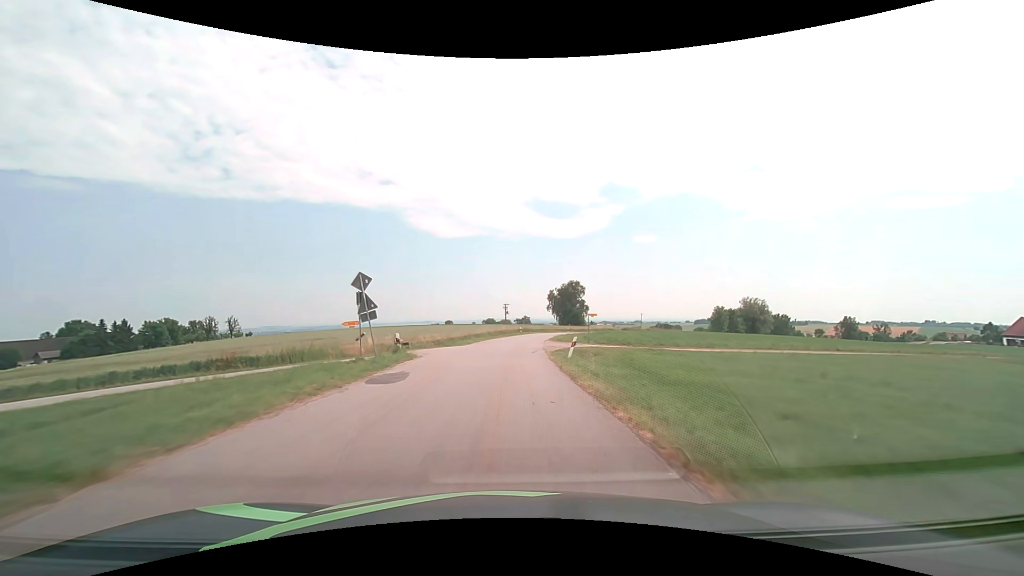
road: tertiary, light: Day
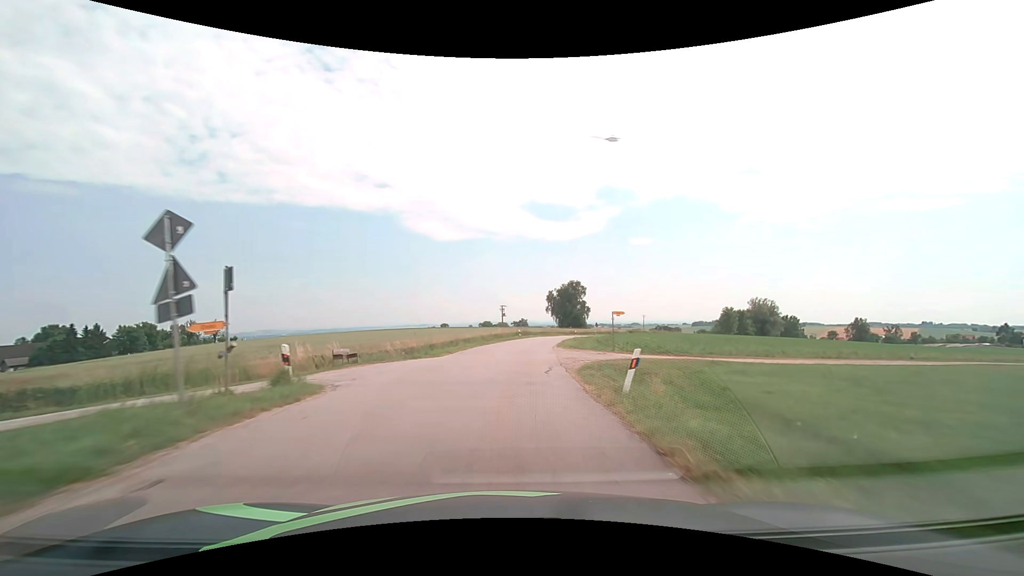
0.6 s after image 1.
(0.0, +10.7) m; 0°
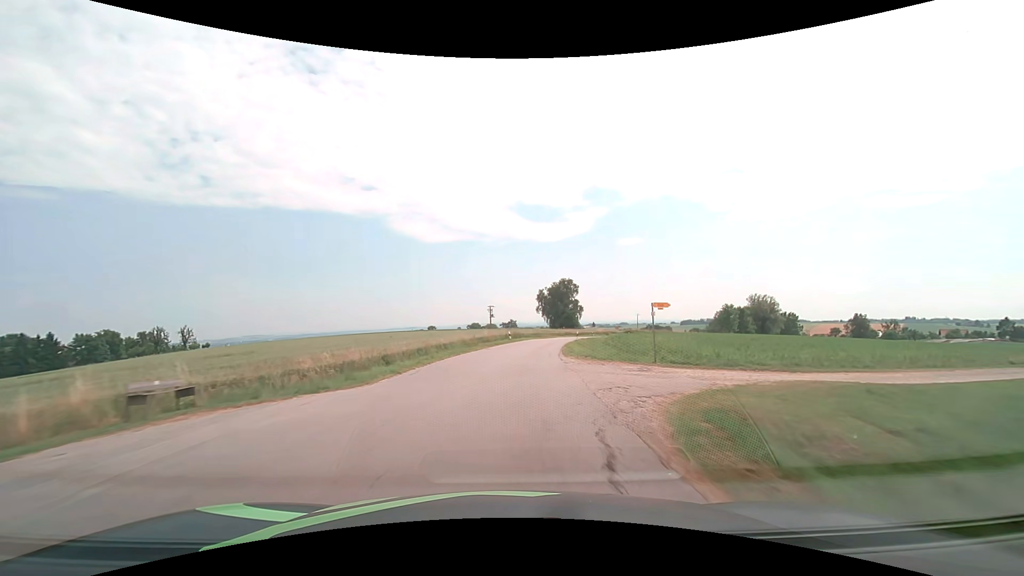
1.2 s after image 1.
(+0.1, +10.7) m; +1°
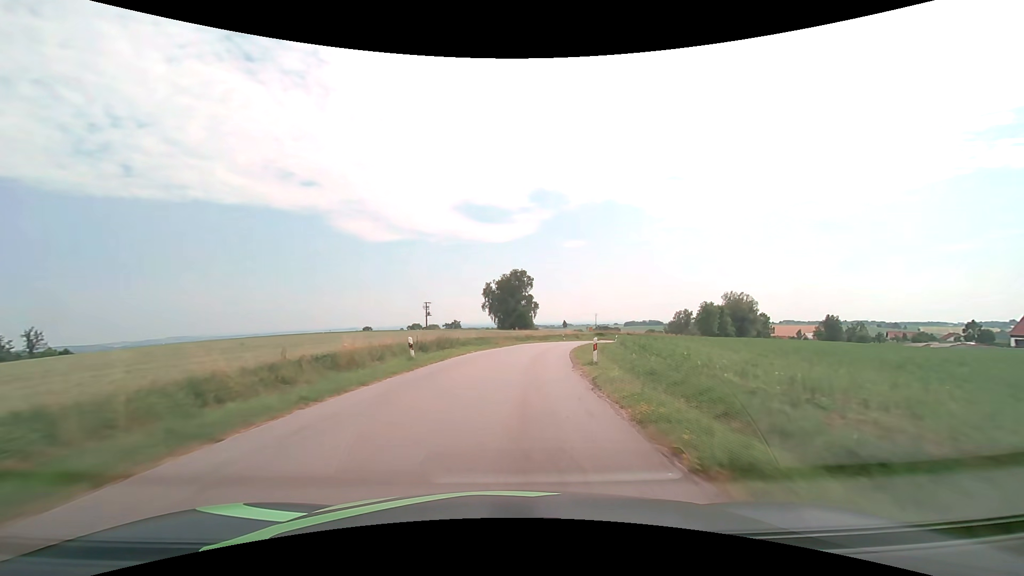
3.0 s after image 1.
(+1.6, +32.0) m; +6°
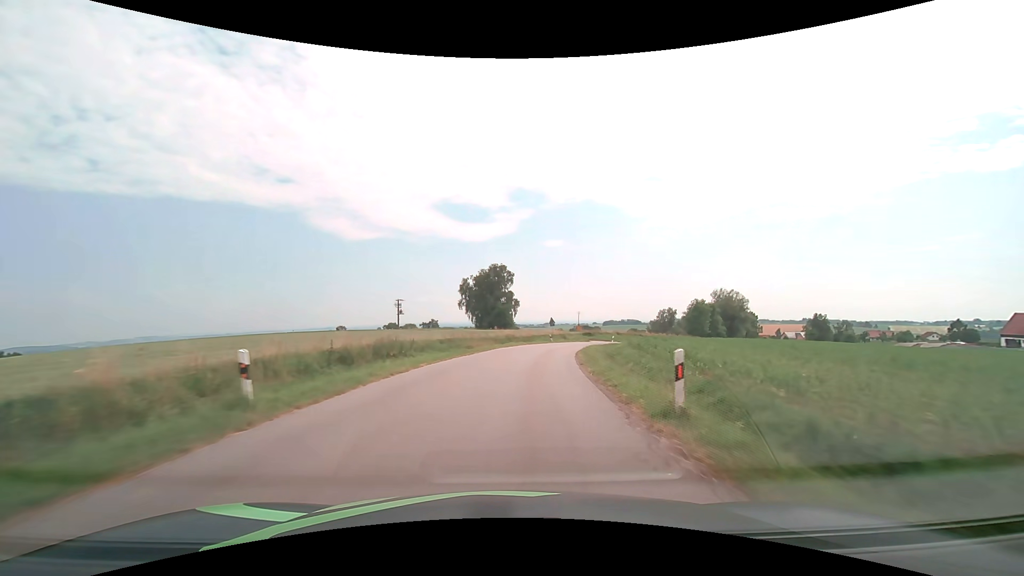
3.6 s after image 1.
(+0.3, +10.7) m; +3°
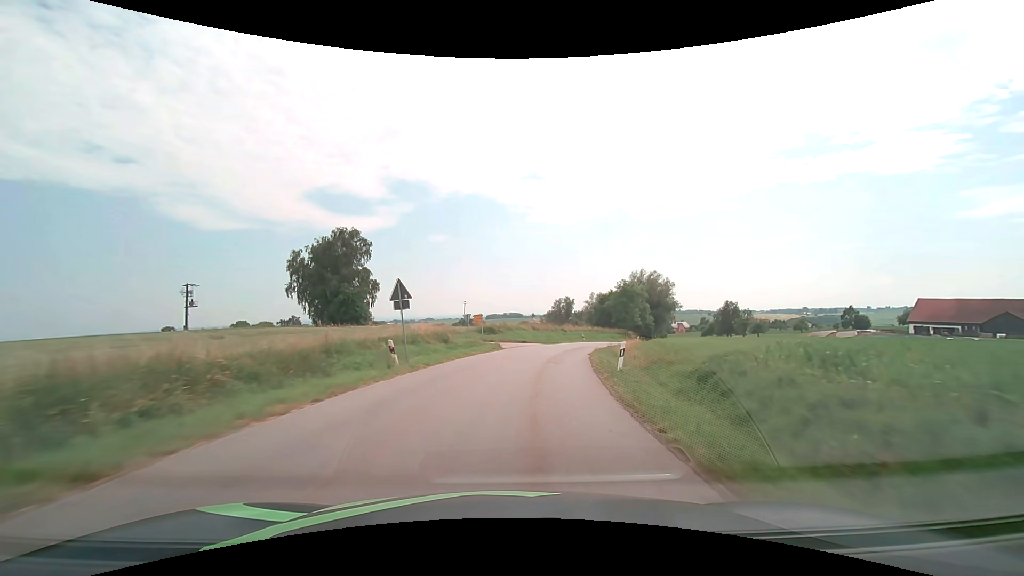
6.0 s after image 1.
(+4.7, +42.6) m; +13°
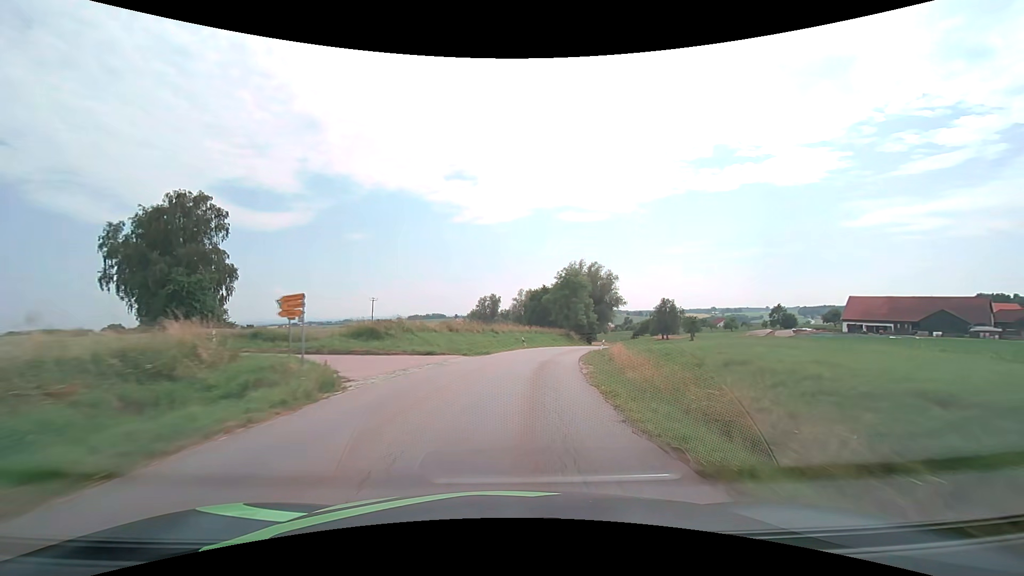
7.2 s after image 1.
(+1.5, +21.6) m; +8°
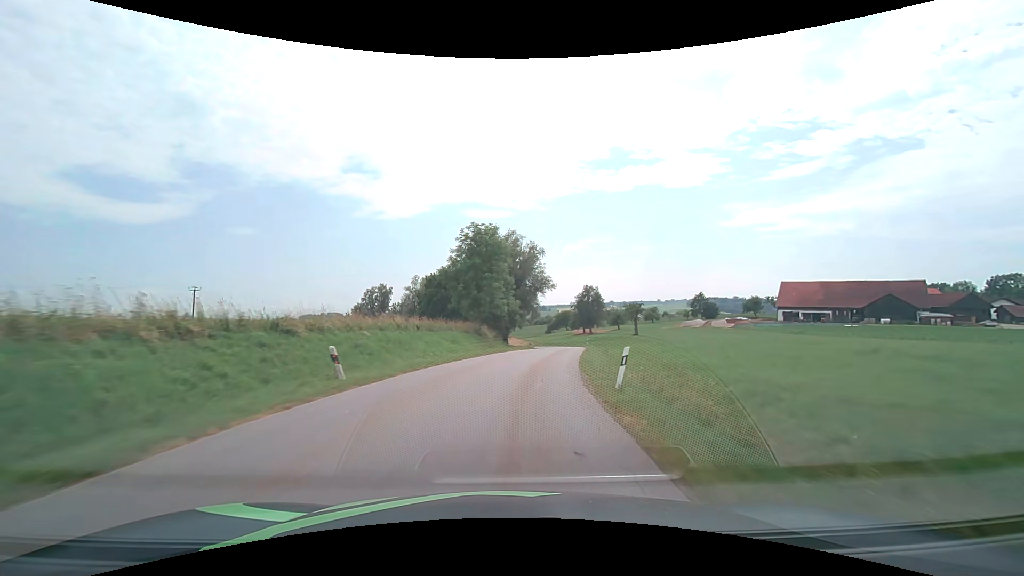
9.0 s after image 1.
(+3.3, +32.3) m; +11°
(0, +10) (+1, +20) (+3, +30) (+4, +40) (+6, +50) (+7, +60) (+7, +70) (+7, +80) (+6, +89) (+4, +99) m
